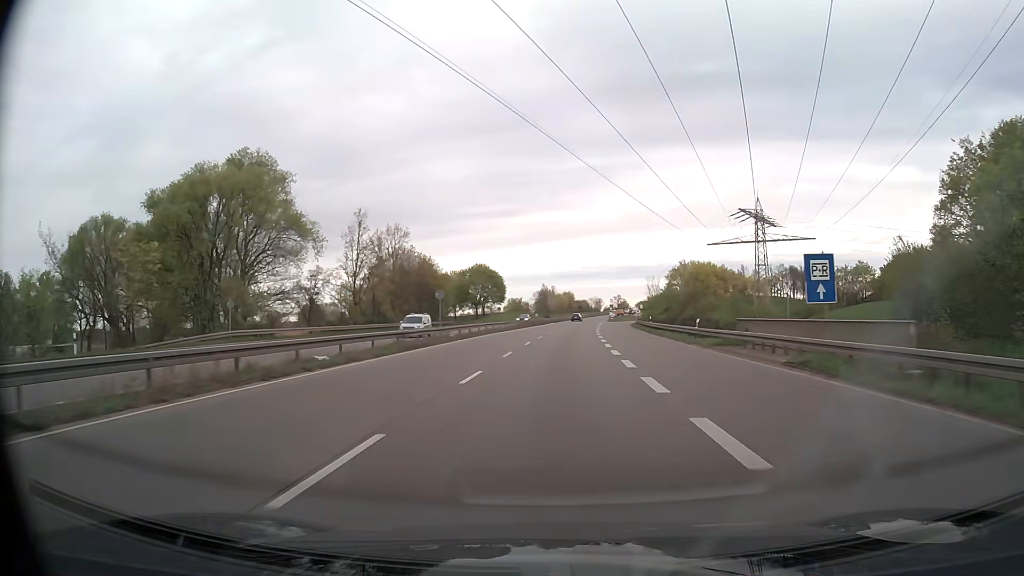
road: trunk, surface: asphalt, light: Day
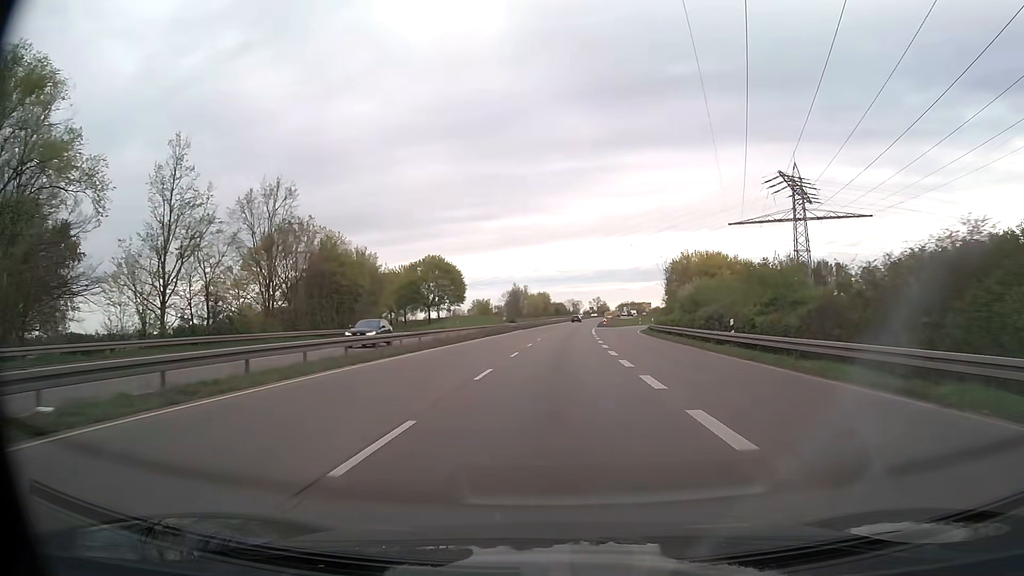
(+0.6, +35.4) m; +2°
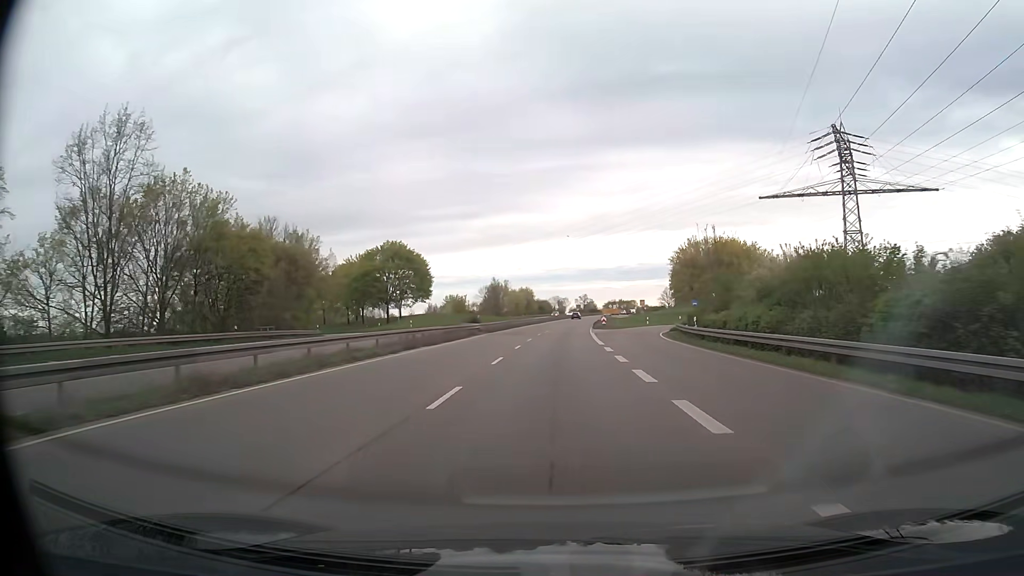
(+0.2, +23.4) m; +1°
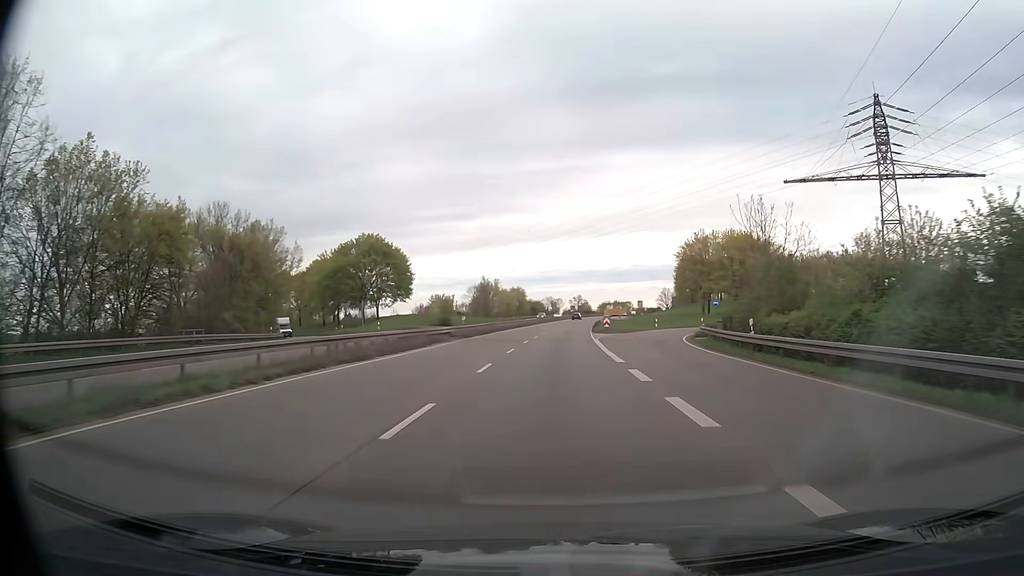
(+0.1, +11.6) m; +1°
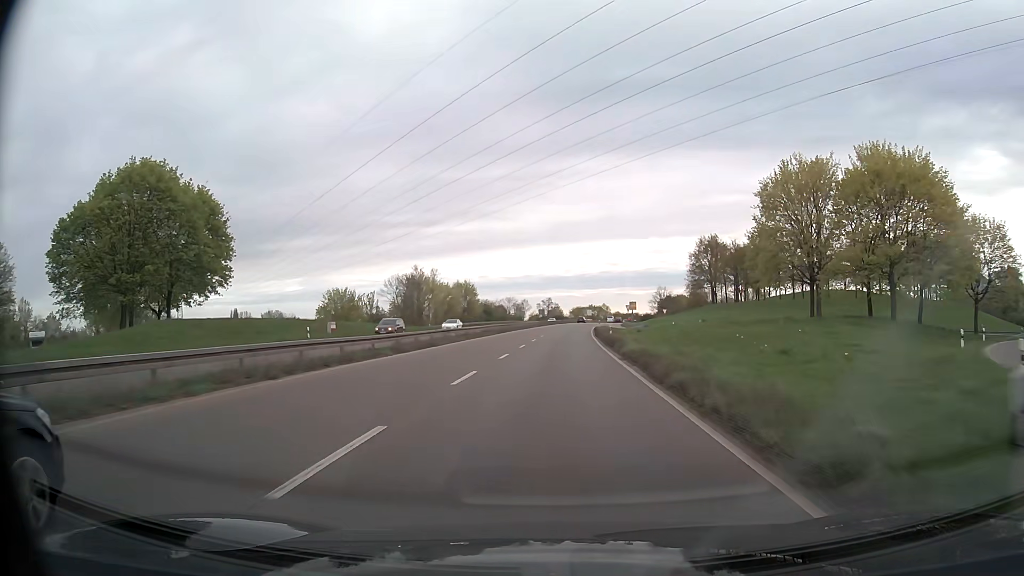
(+1.4, +57.3) m; +3°
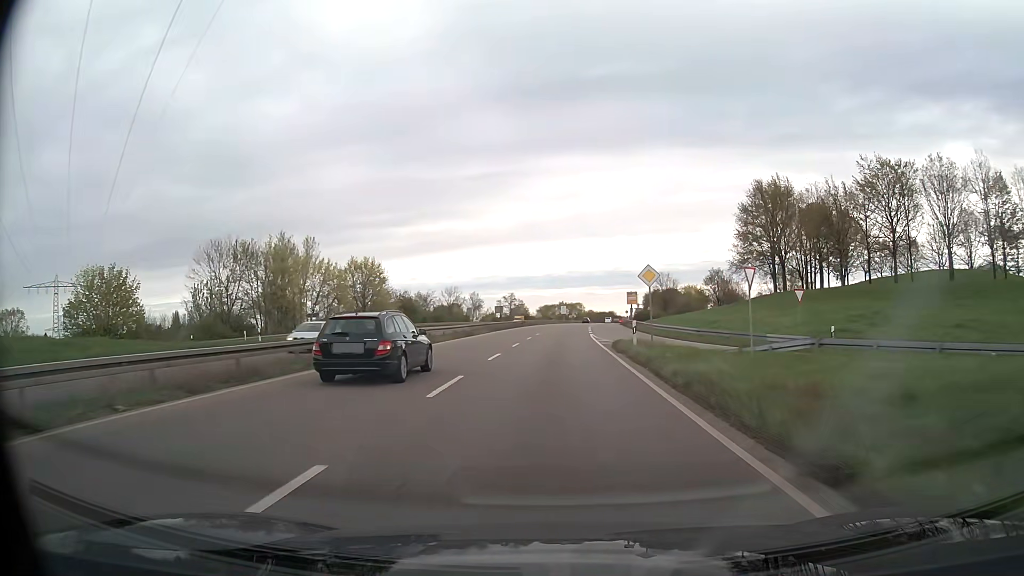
(+1.3, +55.7) m; +3°
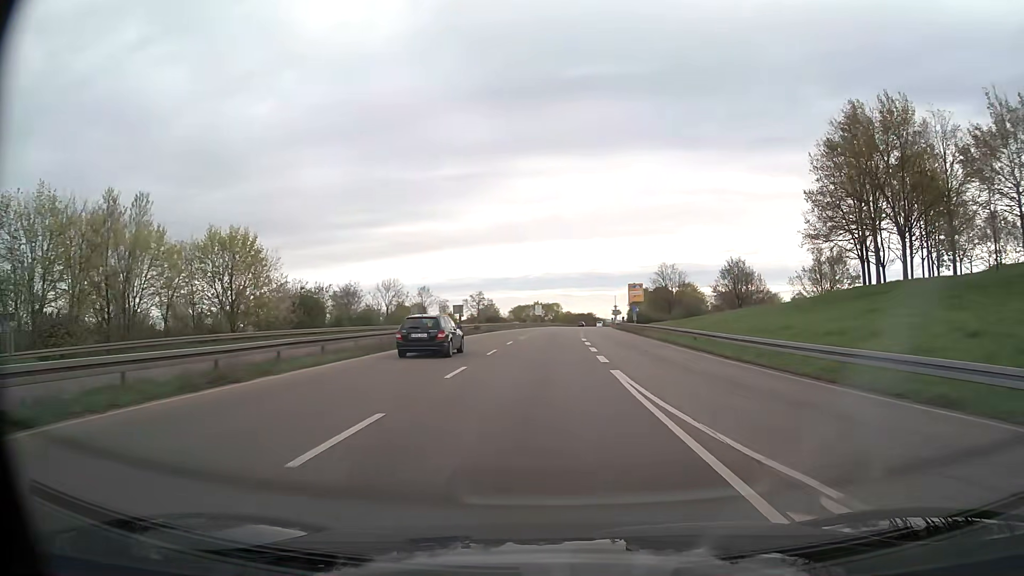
(+0.6, +32.4) m; +2°
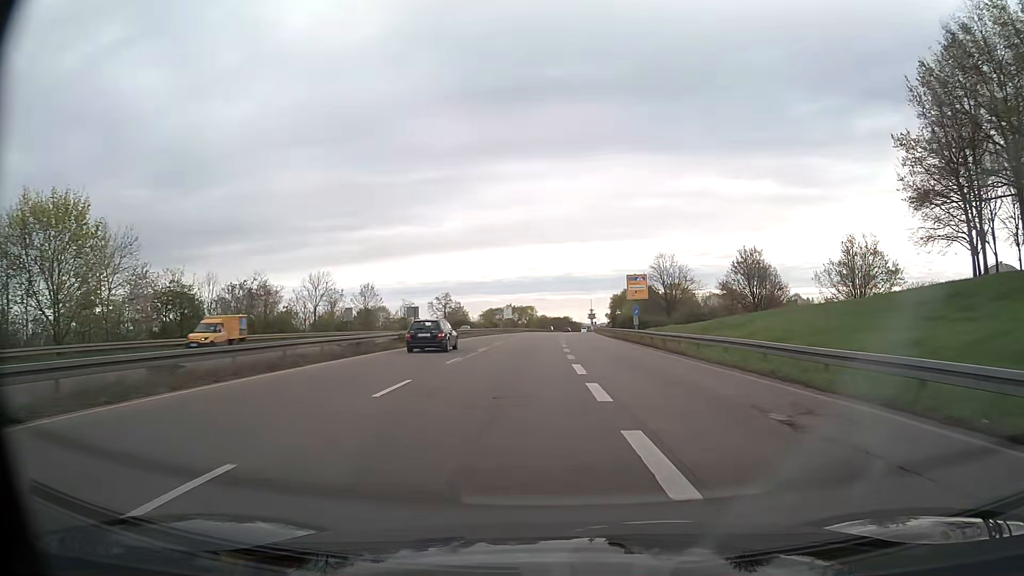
(+0.3, +21.2) m; +2°
